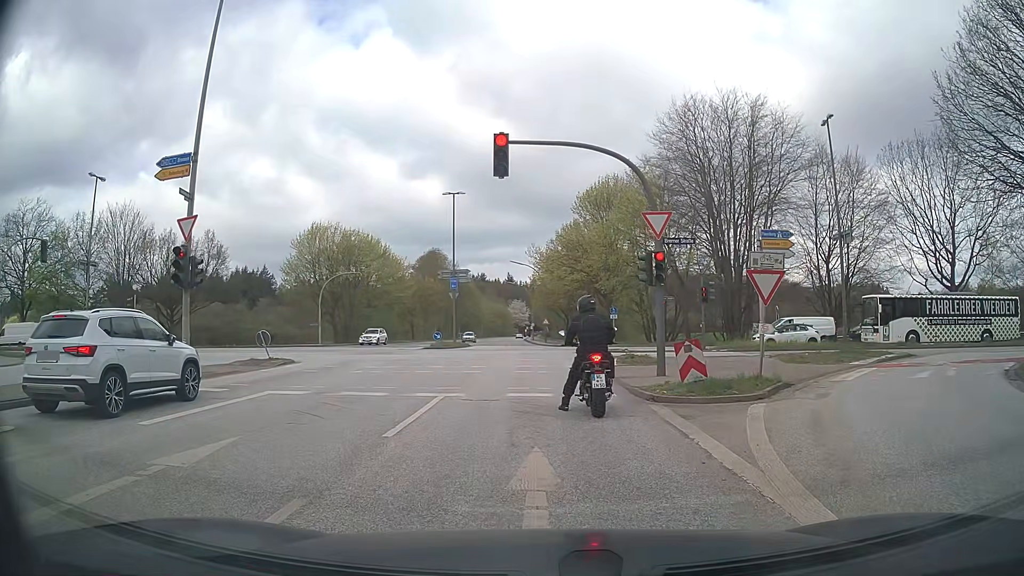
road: secondary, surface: asphalt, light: Day
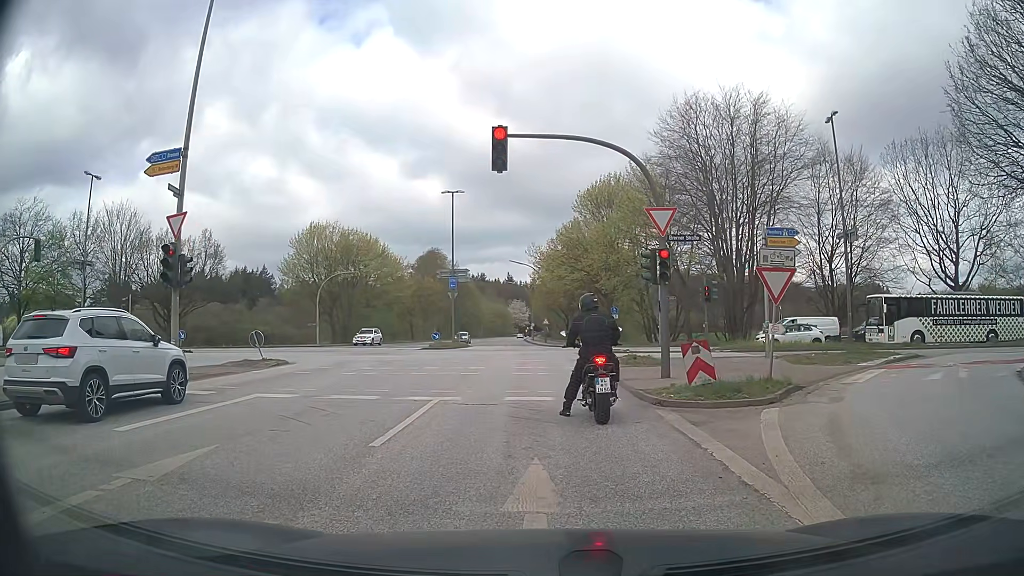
(0.0, +0.6) m; 0°
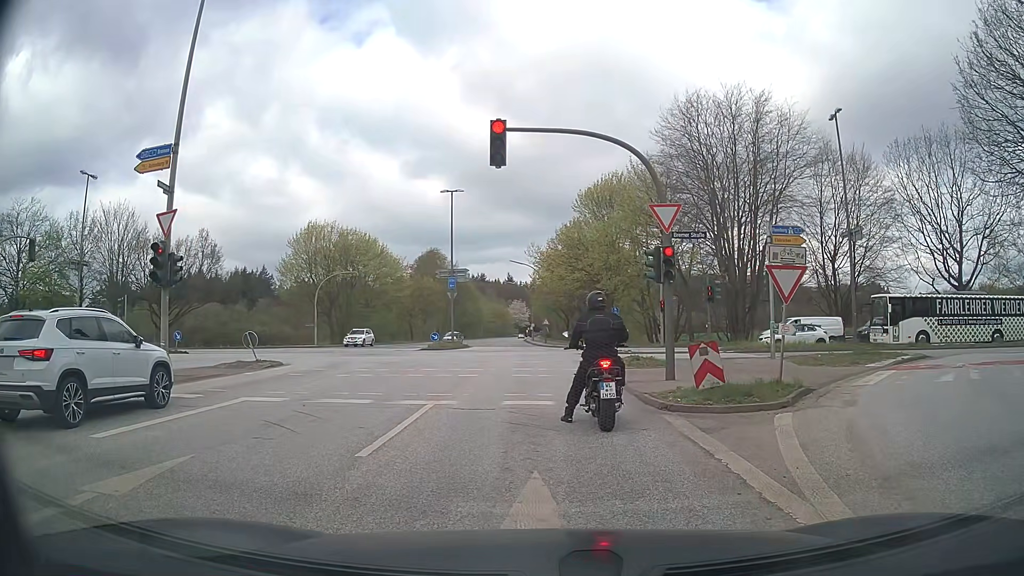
(0.0, +0.6) m; 0°
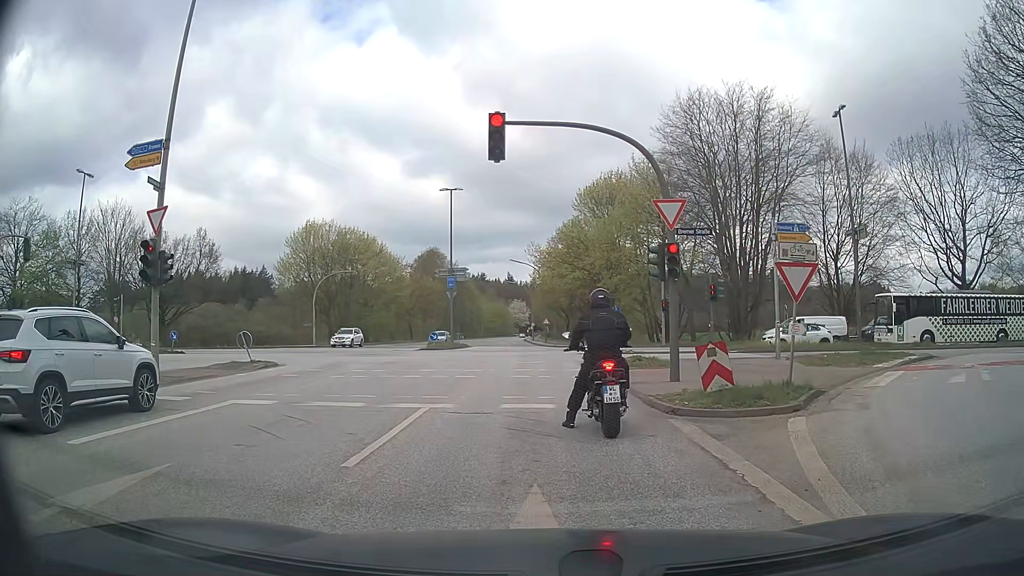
(0.0, +0.5) m; 0°
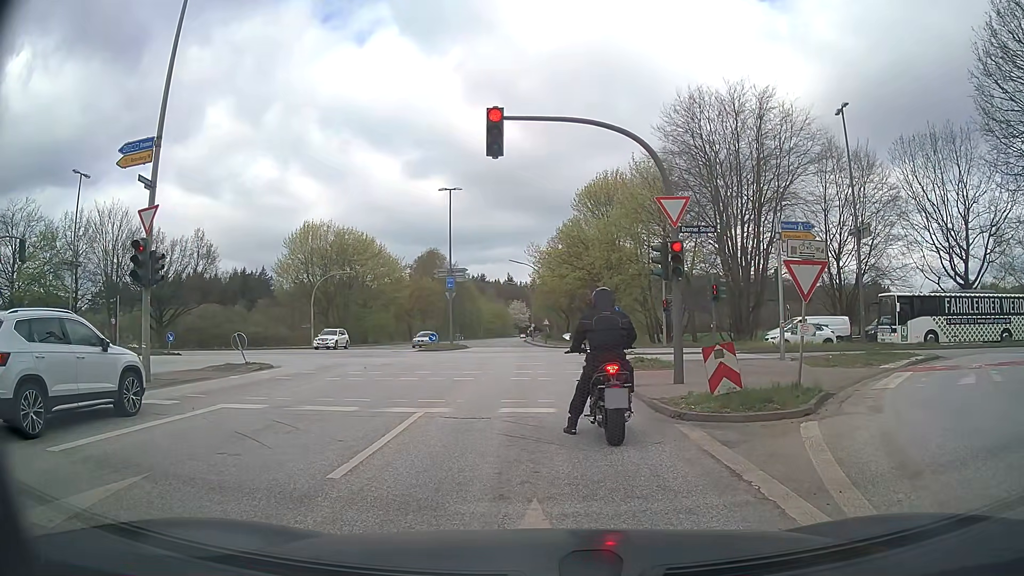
(0.0, +0.4) m; 0°
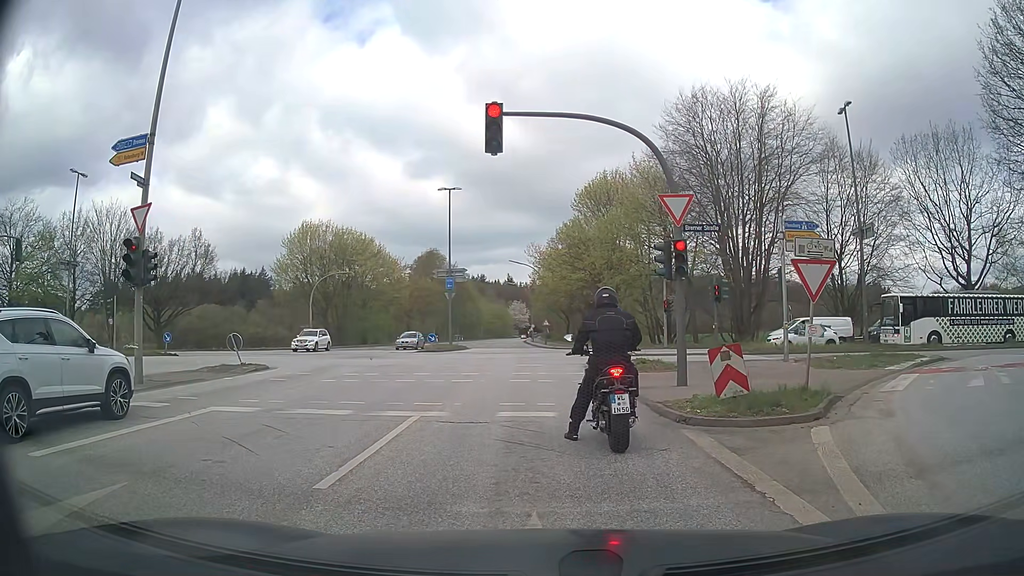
(0.0, +0.4) m; 0°
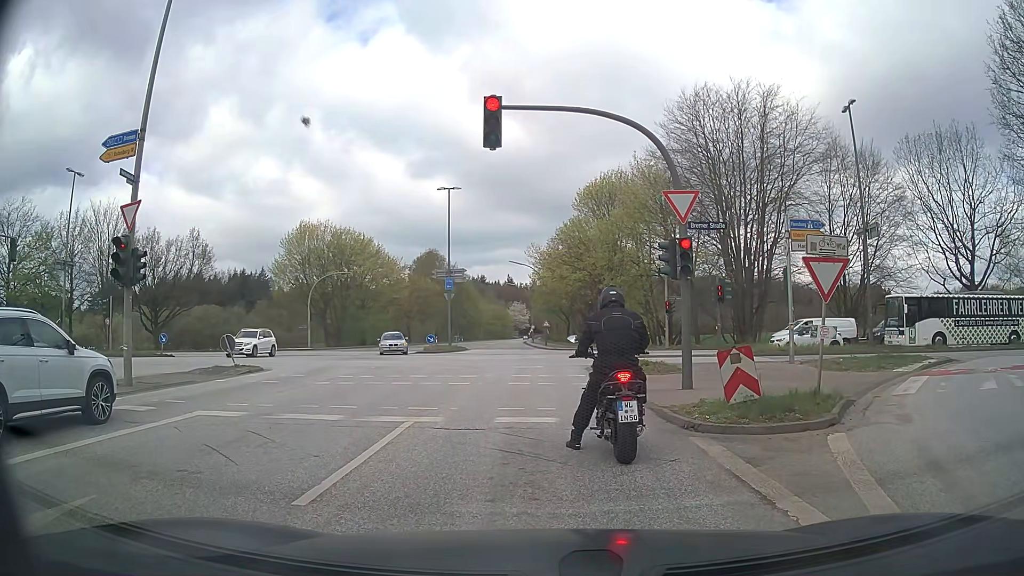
(0.0, +0.5) m; 0°
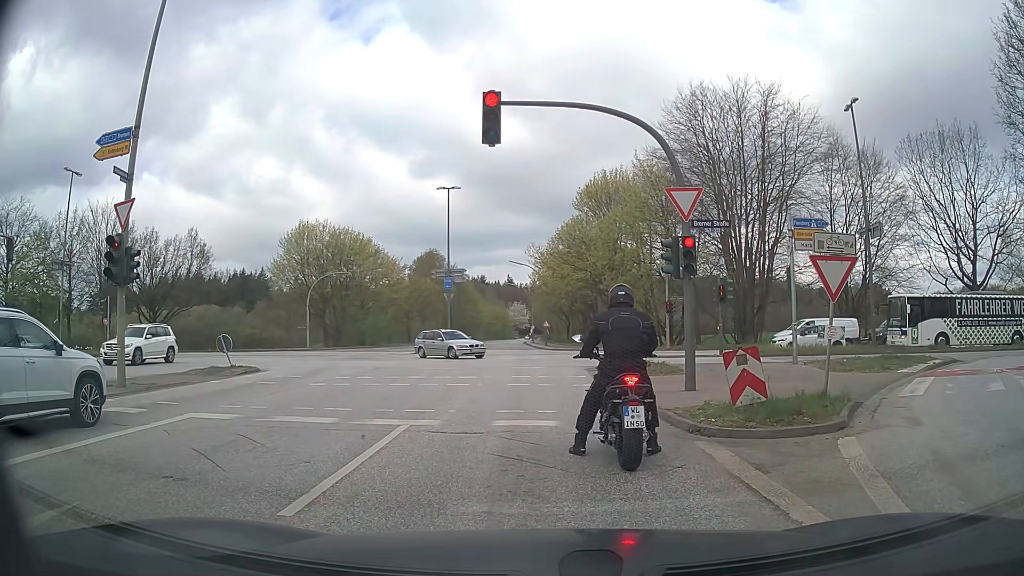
(0.0, +0.3) m; 0°
